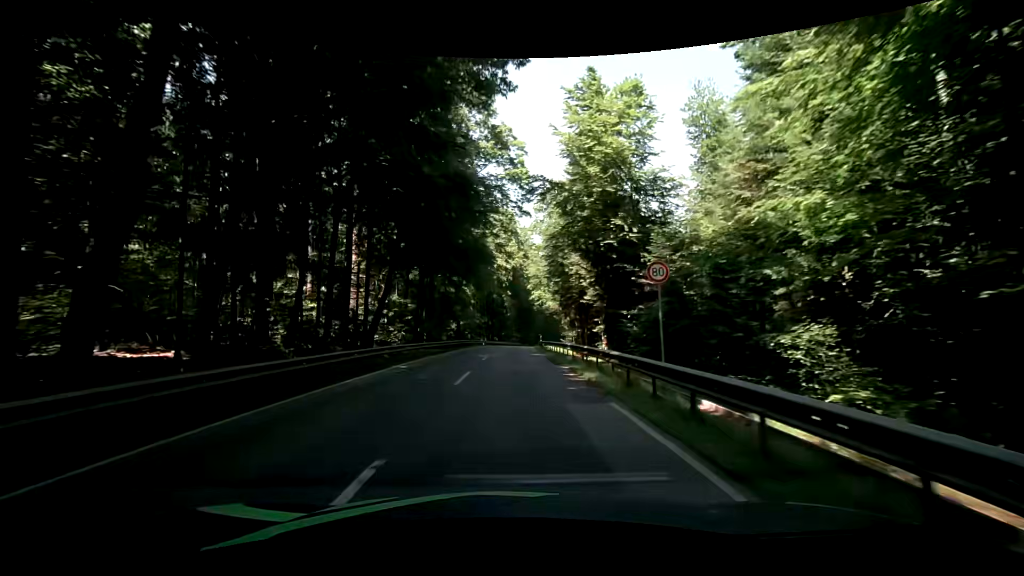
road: secondary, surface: asphalt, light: Day
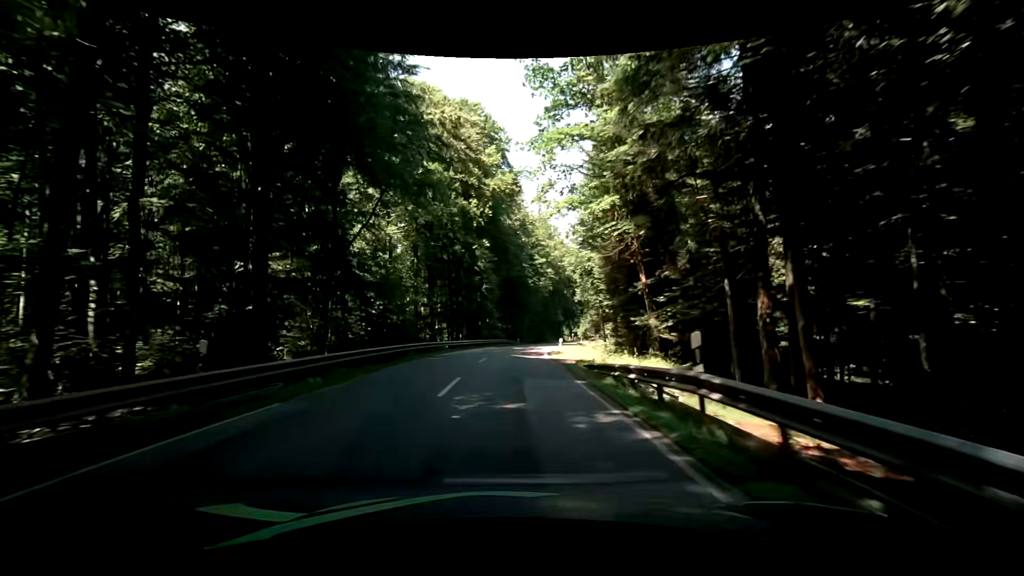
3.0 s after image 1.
(+0.9, +46.7) m; +1°
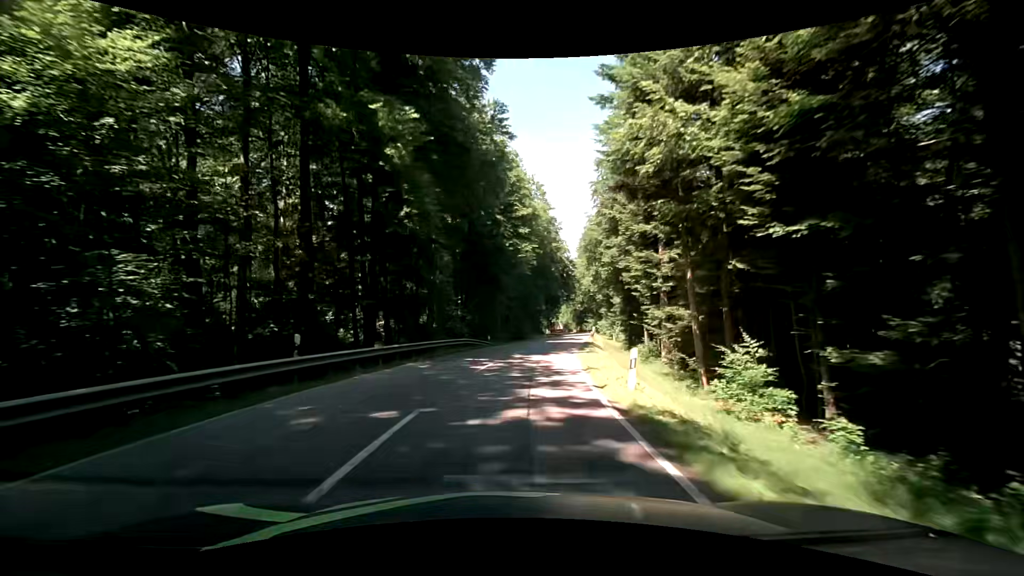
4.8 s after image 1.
(+0.7, +28.0) m; +6°
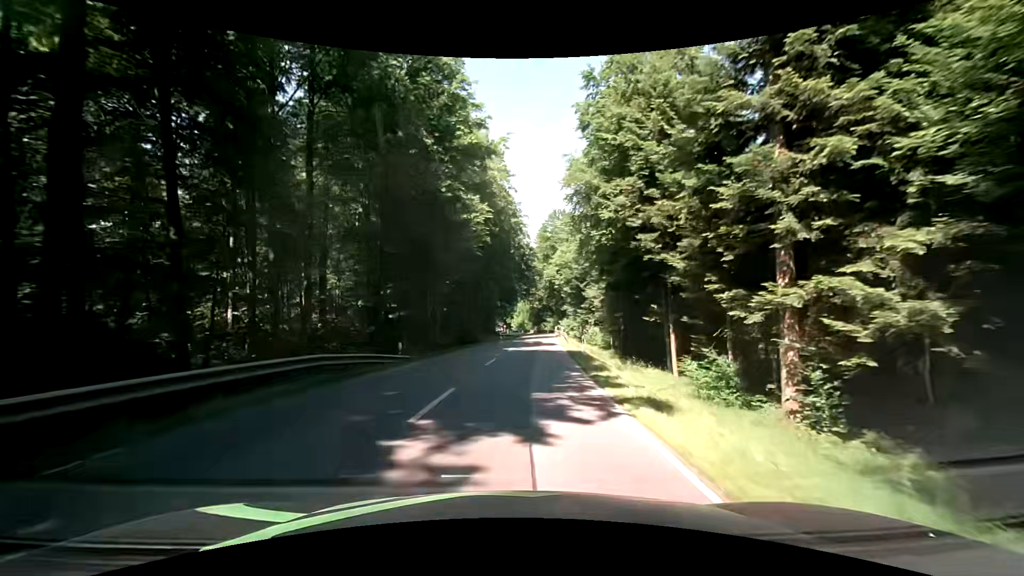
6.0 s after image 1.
(+0.2, +18.6) m; +3°
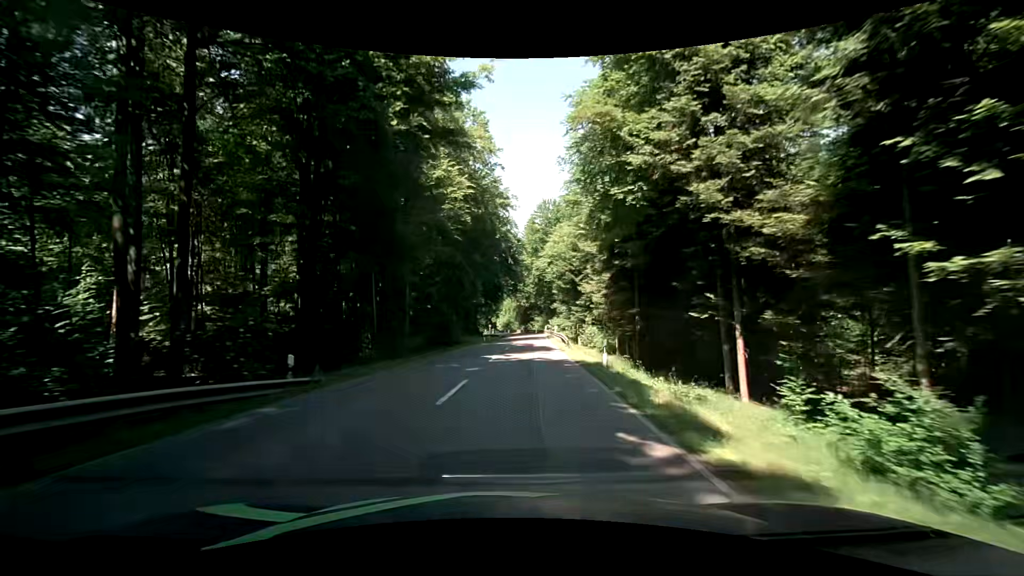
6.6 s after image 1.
(+0.1, +9.3) m; +1°
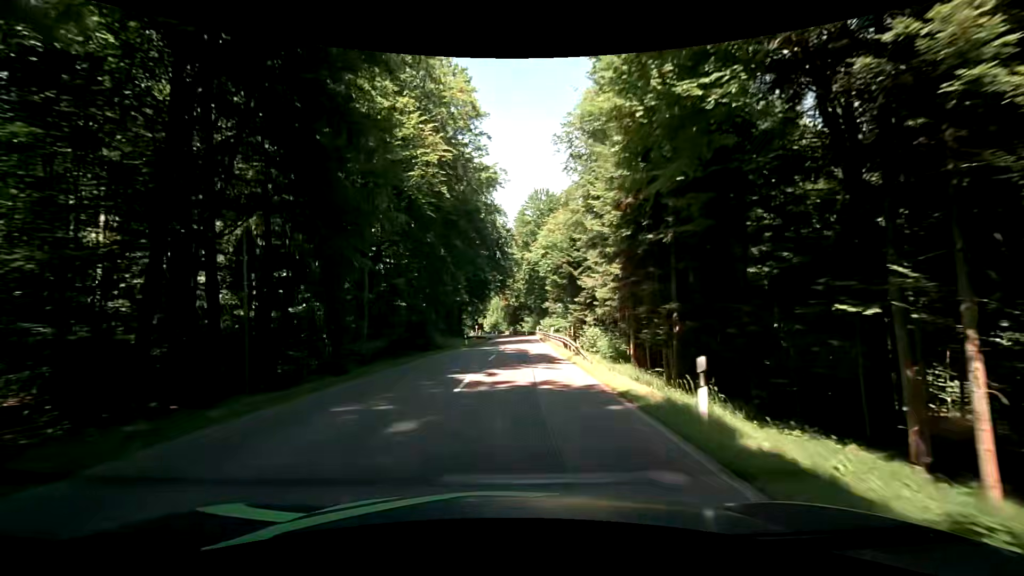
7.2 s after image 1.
(+0.2, +9.3) m; +1°
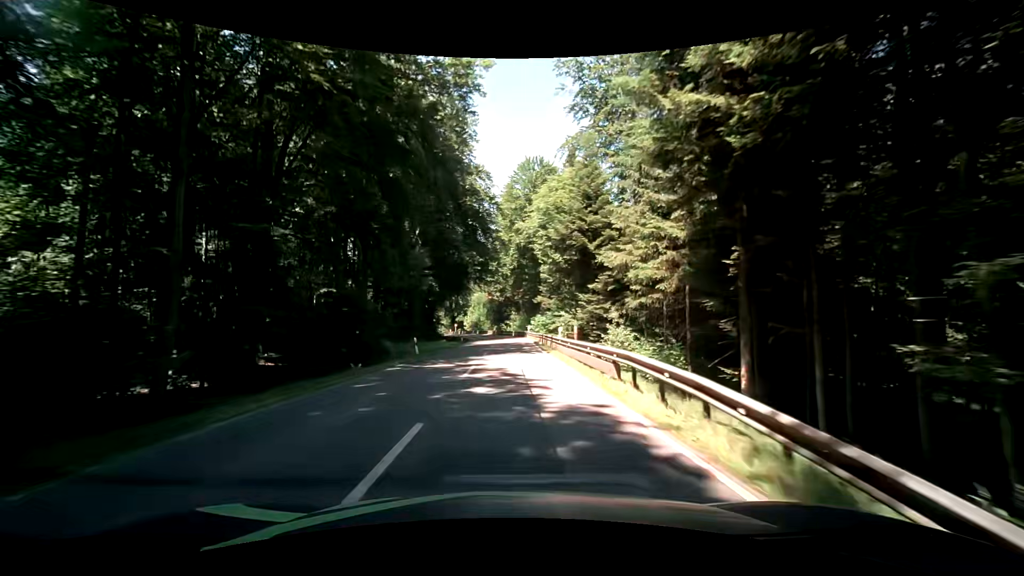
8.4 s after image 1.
(+0.6, +18.5) m; +3°
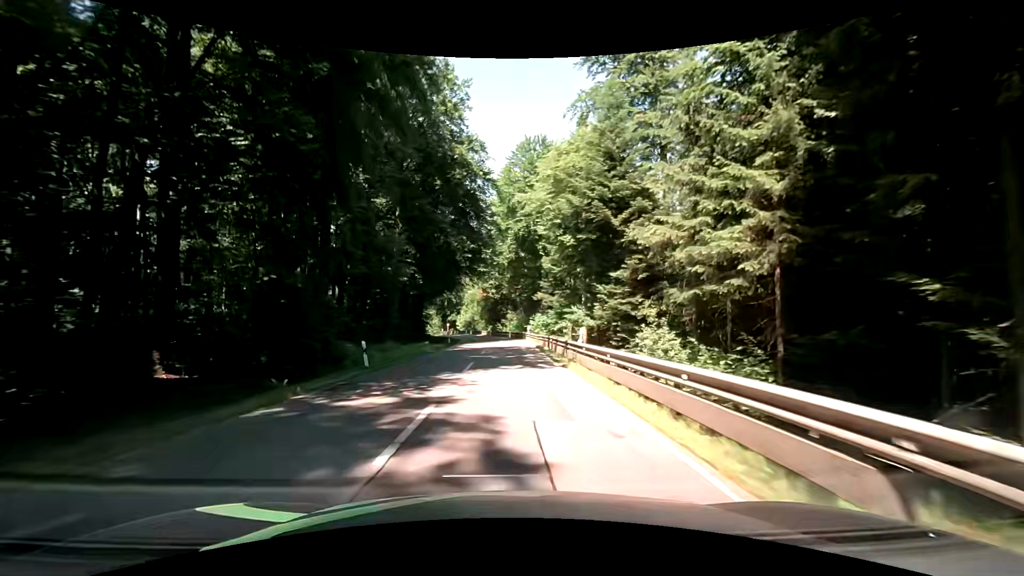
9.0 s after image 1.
(0.0, +9.2) m; 0°
(0, +10) (0, +20) (0, +30) (0, +40) (0, +50) (0, +60) (-1, +70) (-2, +80) (-4, +90) (-6, +100) m
